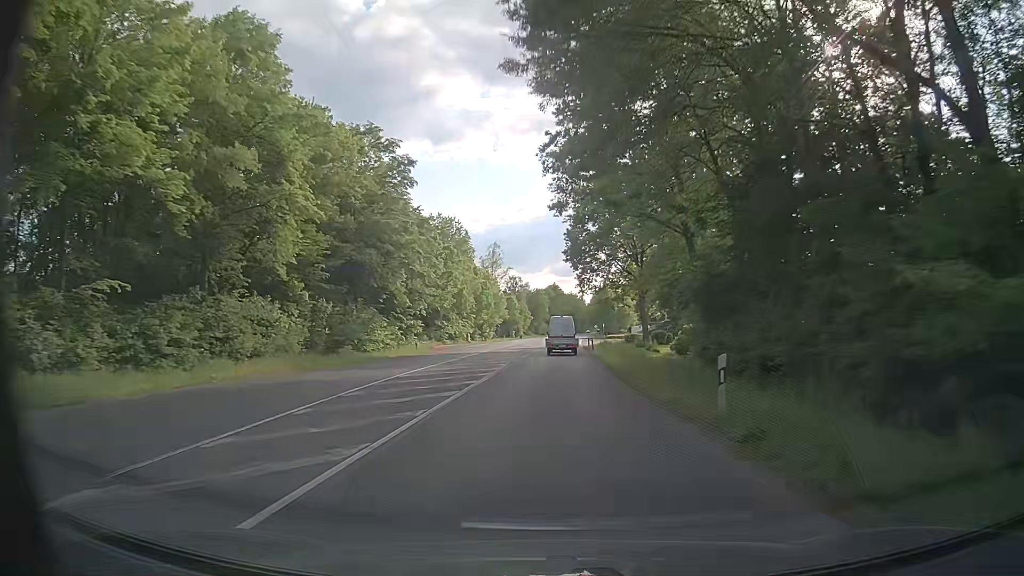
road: secondary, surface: asphalt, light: Day
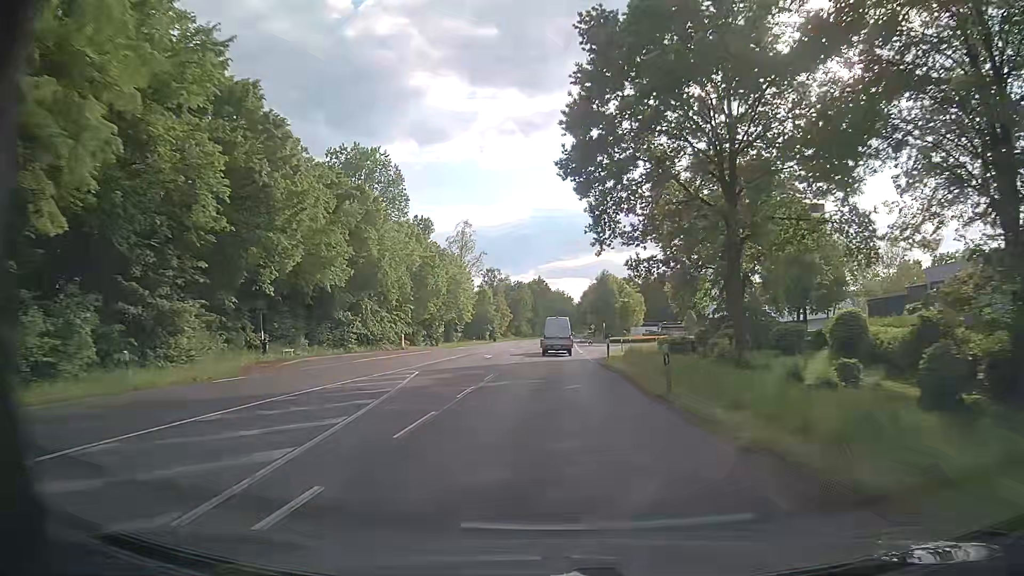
(+0.6, +36.4) m; +1°
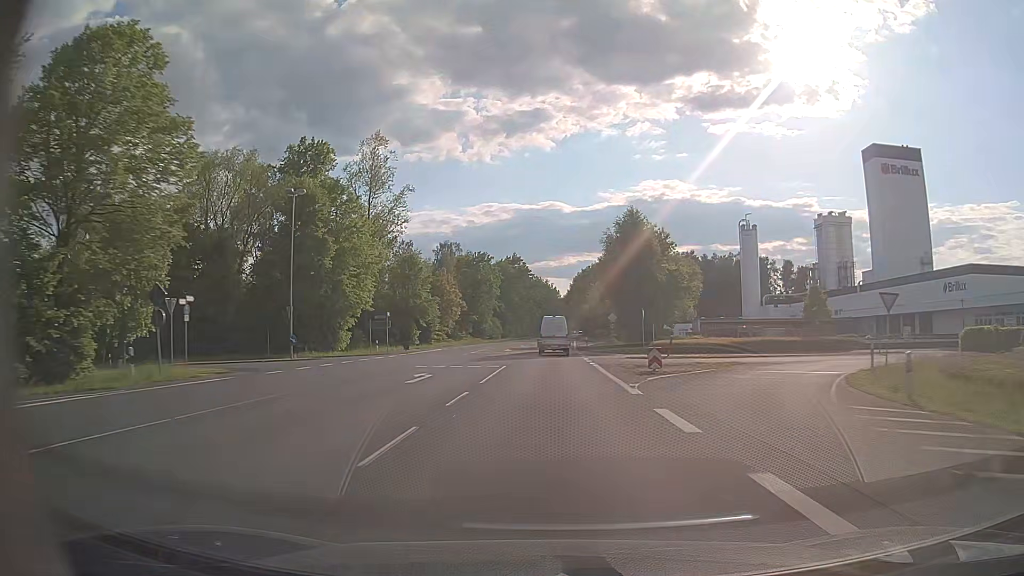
(+1.5, +61.3) m; +2°
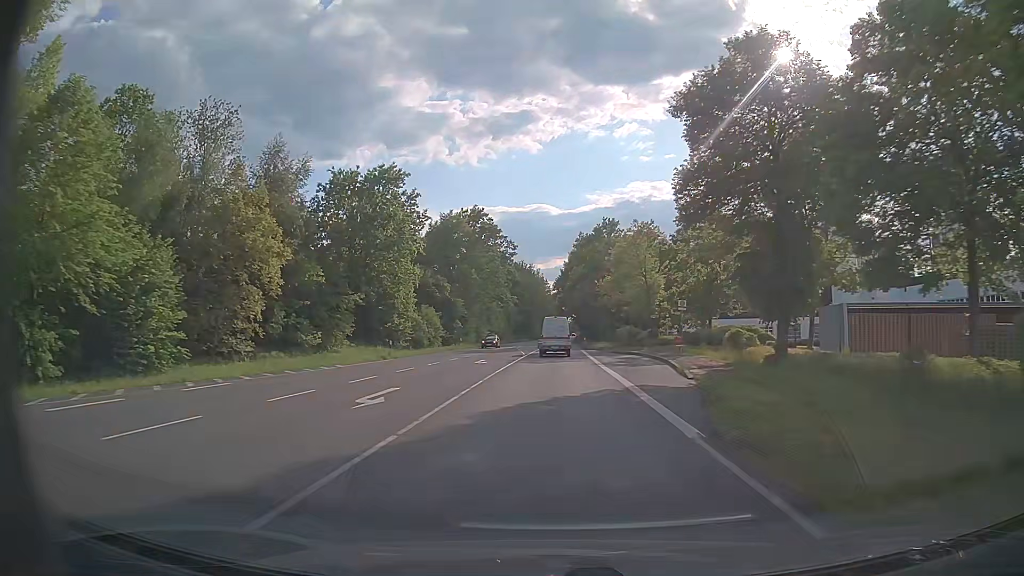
(+0.8, +60.8) m; +1°
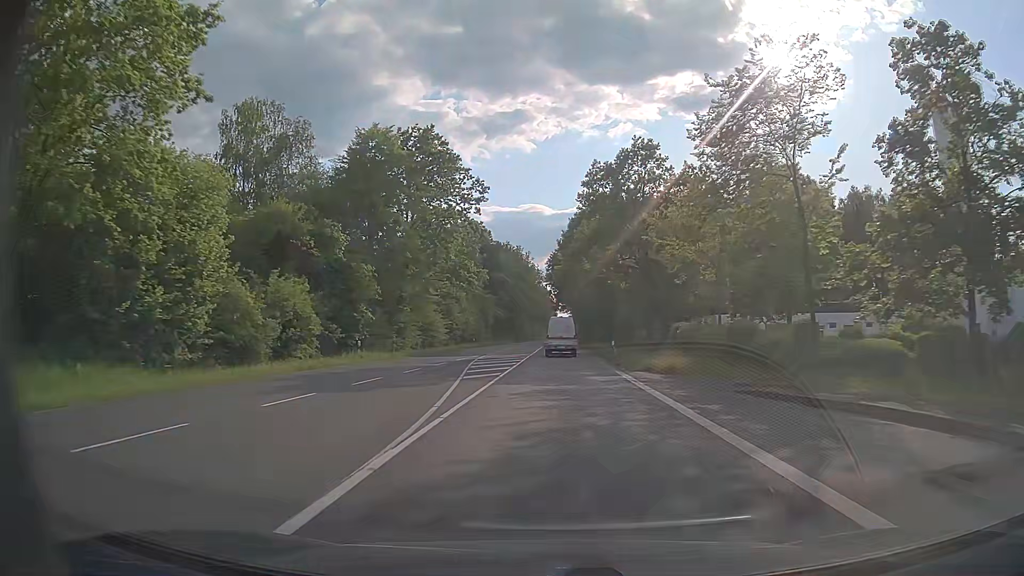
(+0.2, +36.8) m; +1°
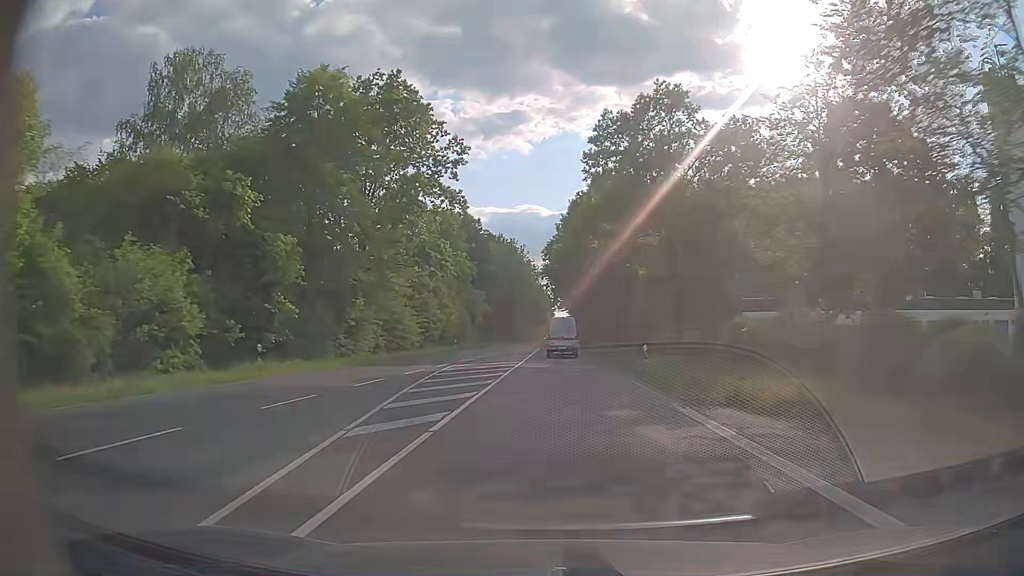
(0.0, +12.4) m; 0°
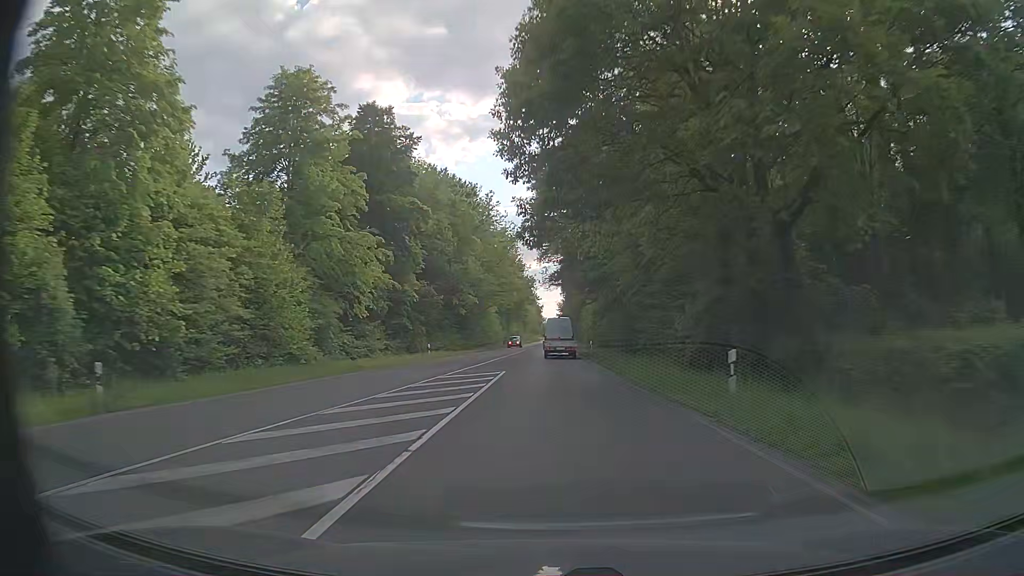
(+0.6, +50.0) m; +2°
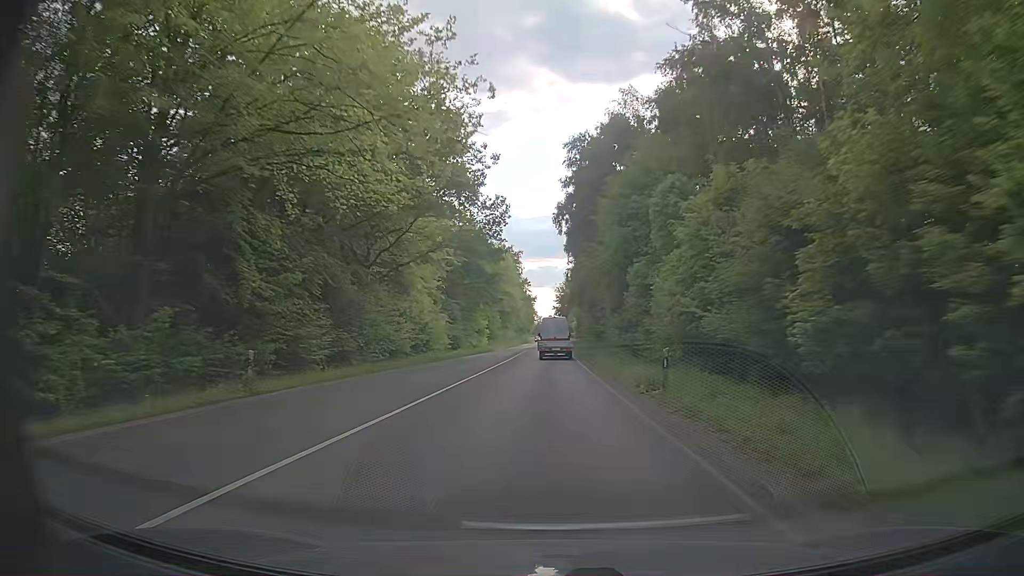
(0.0, +63.8) m; 0°
(0, +10) (0, +20) (0, +30) (0, +40) (0, +50) (0, +60) (0, +70) (0, +80) (0, +90) (0, +100) m
